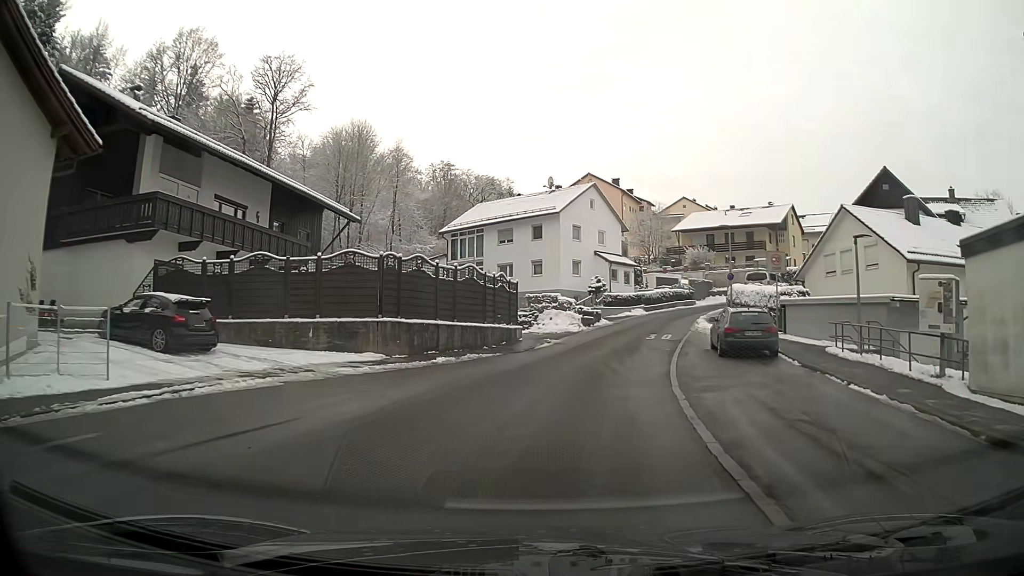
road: residential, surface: asphalt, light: Day
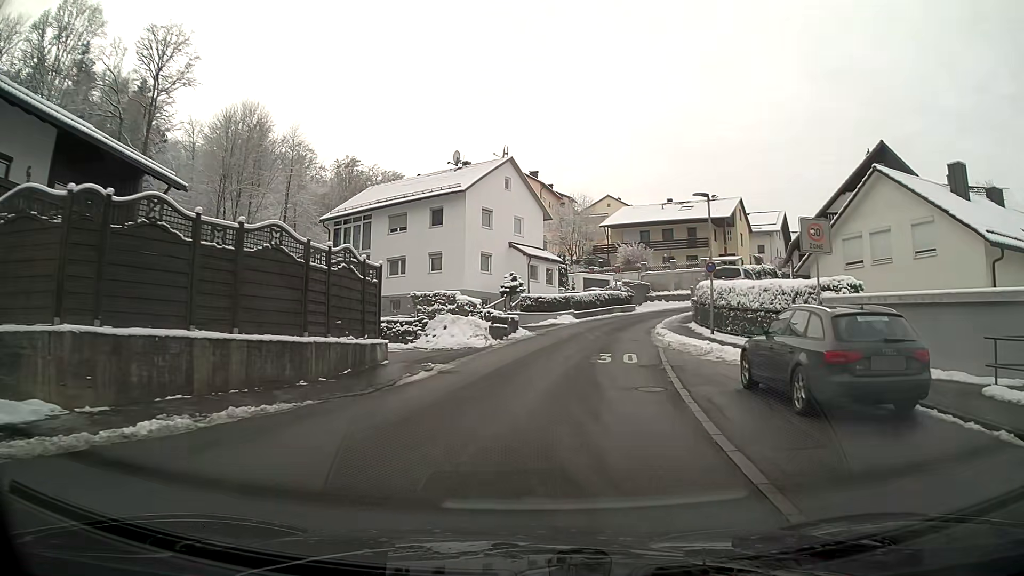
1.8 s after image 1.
(+0.7, +11.5) m; +7°
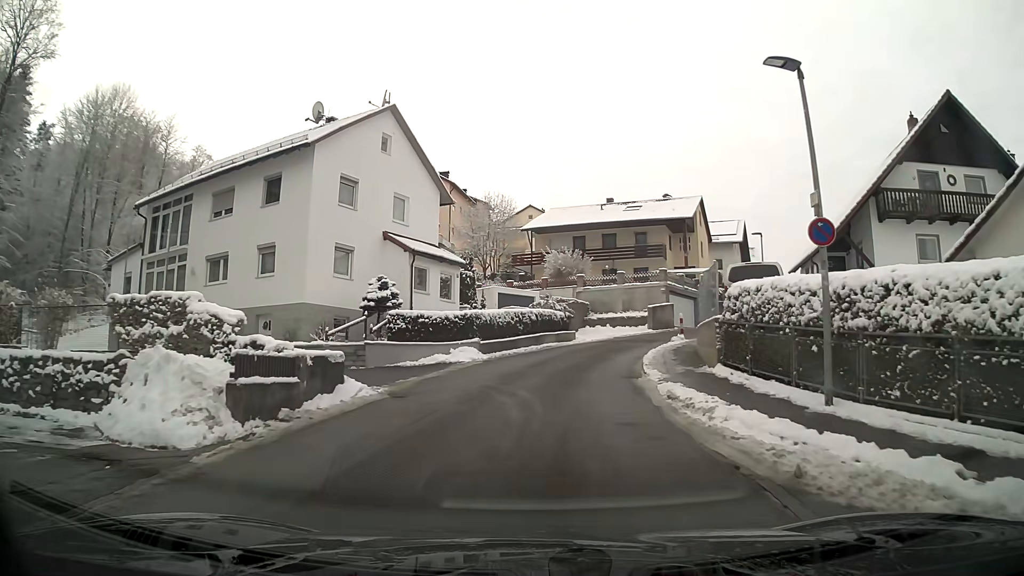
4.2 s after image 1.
(+1.0, +15.4) m; +7°
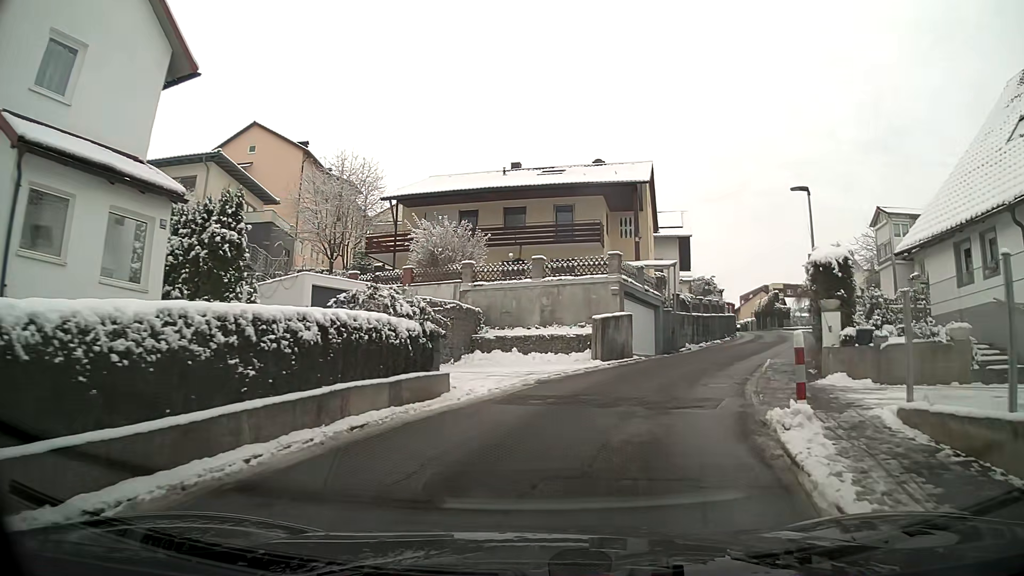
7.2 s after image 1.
(+1.2, +18.6) m; +11°
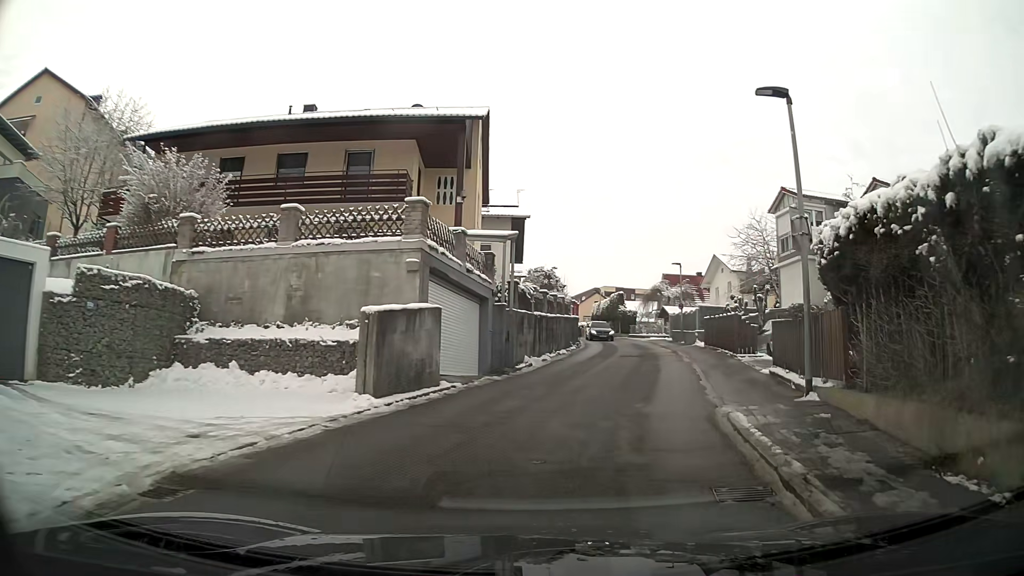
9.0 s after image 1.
(+1.4, +10.3) m; +16°
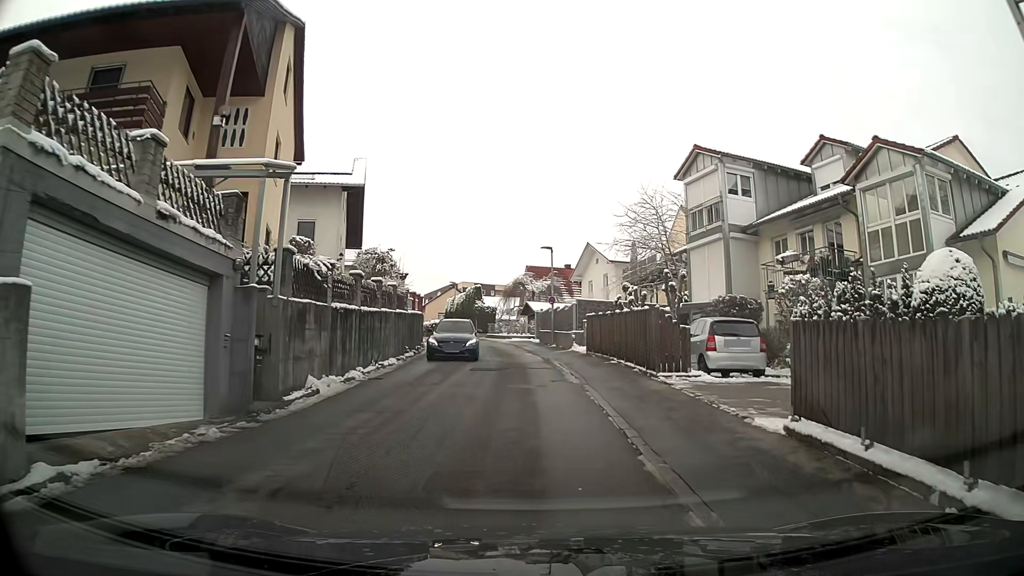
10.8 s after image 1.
(+0.8, +8.4) m; +10°
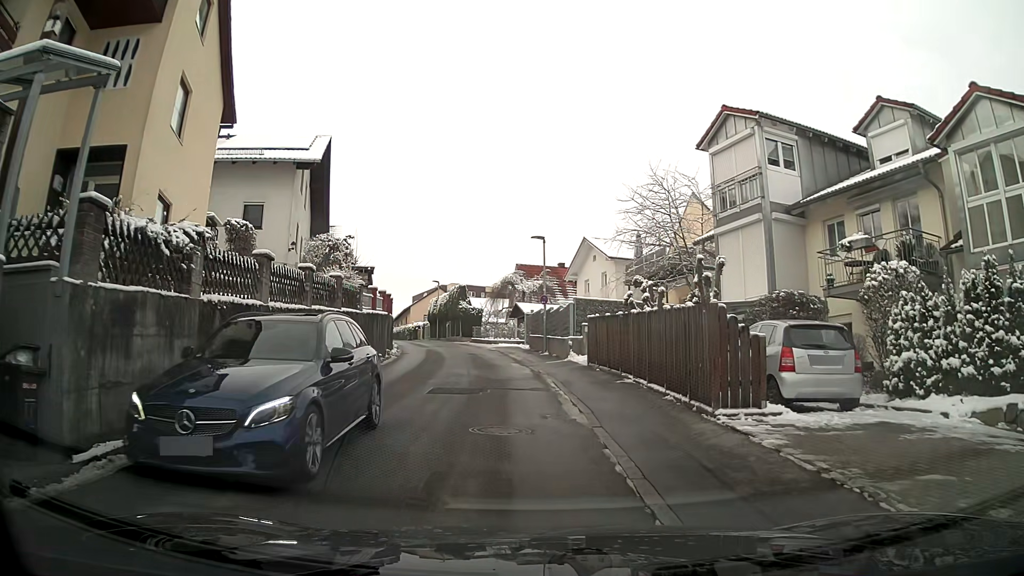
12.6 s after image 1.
(+0.1, +5.4) m; 0°
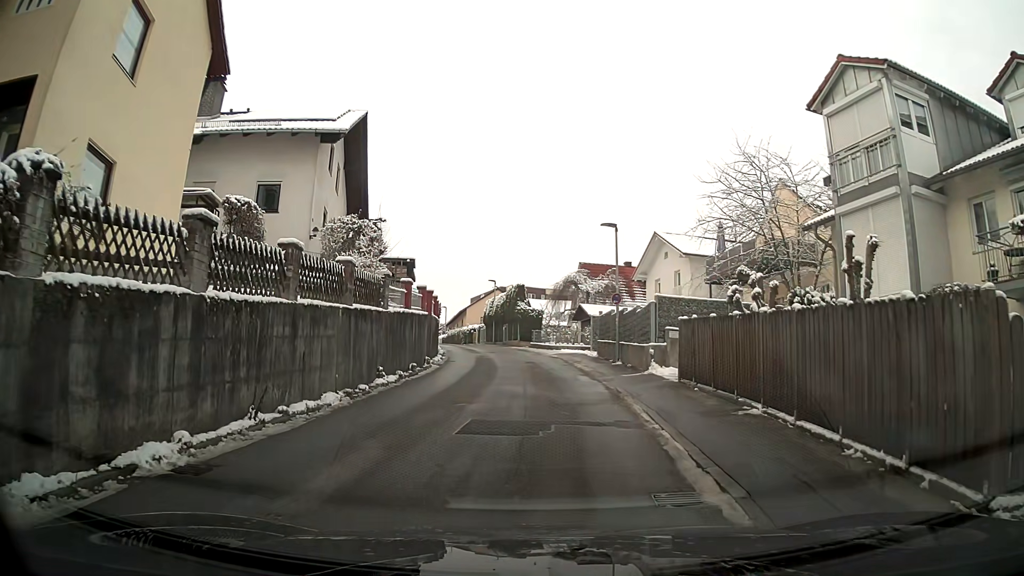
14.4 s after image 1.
(-0.2, +4.7) m; -5°
